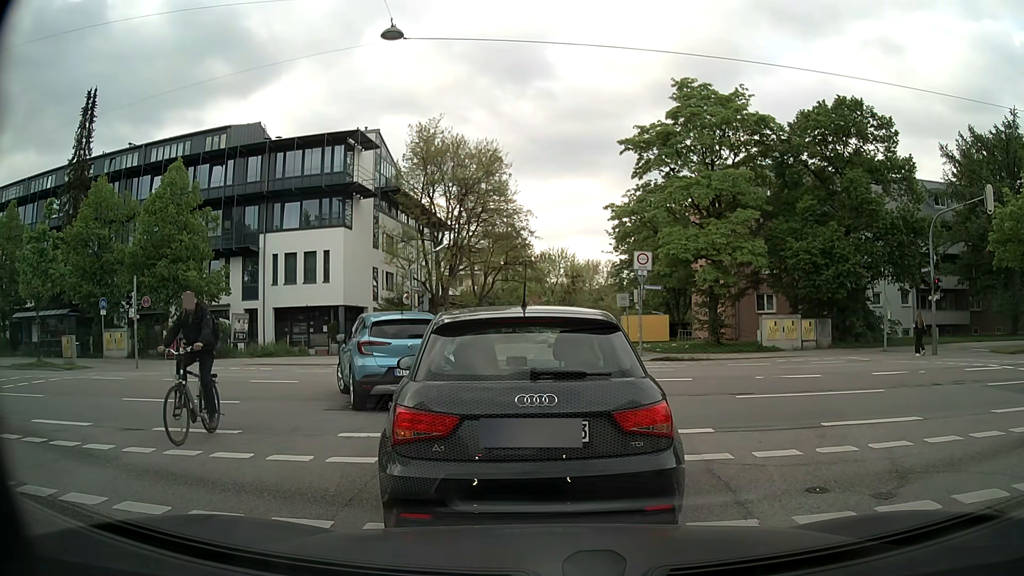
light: Day
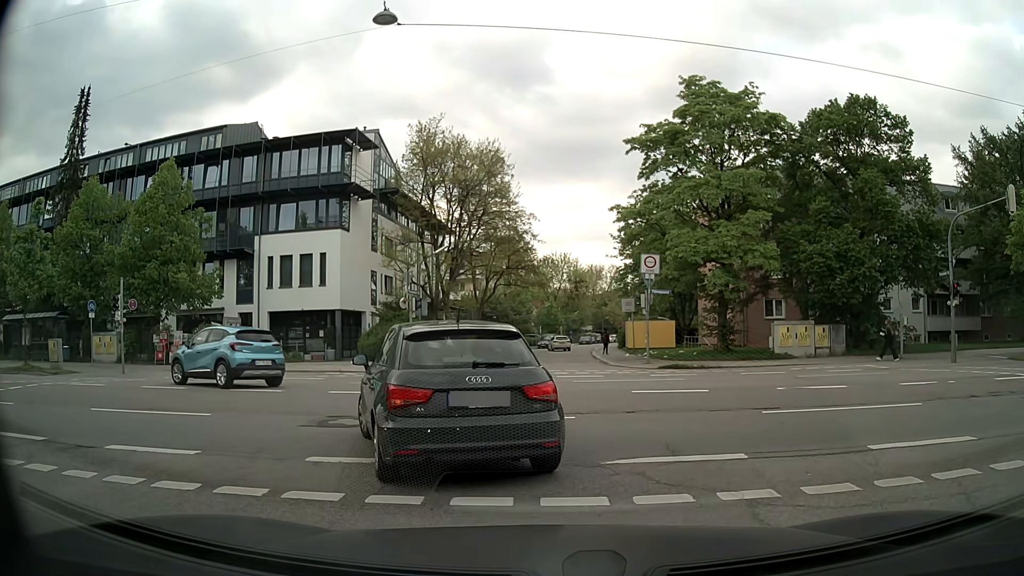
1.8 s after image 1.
(0.0, +1.5) m; -3°
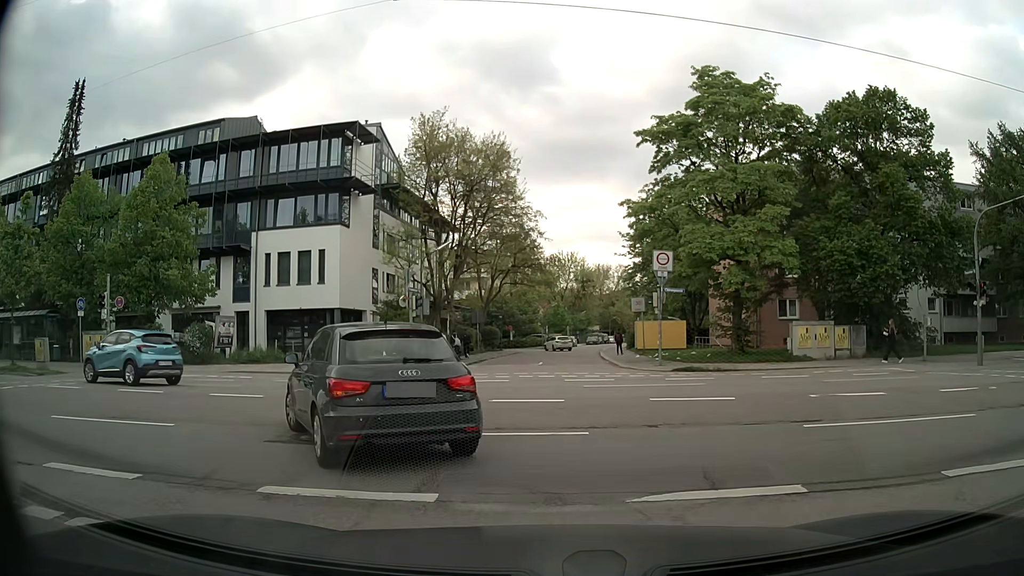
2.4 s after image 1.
(+0.1, +1.6) m; +2°
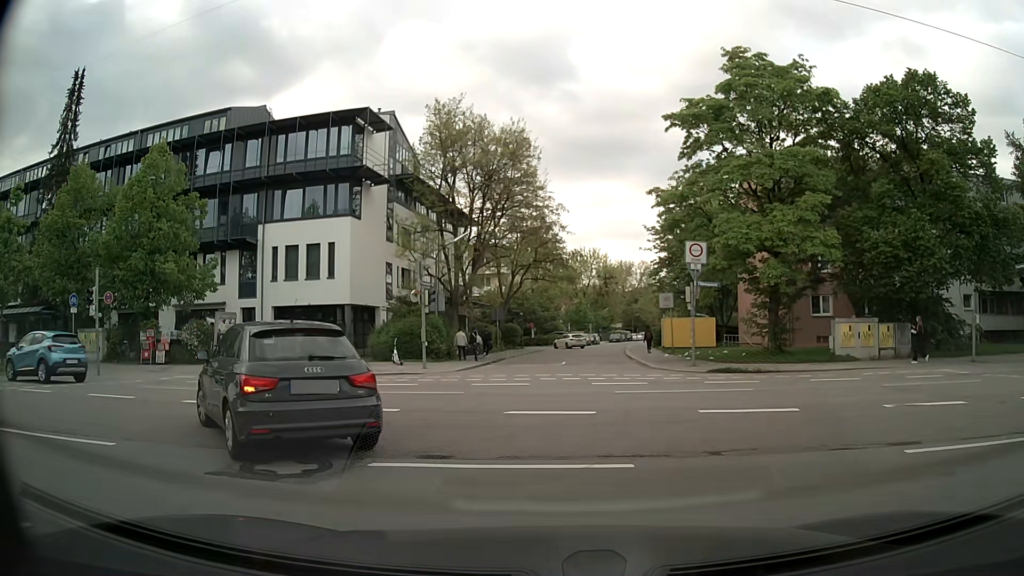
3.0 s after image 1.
(0.0, +2.3) m; -2°
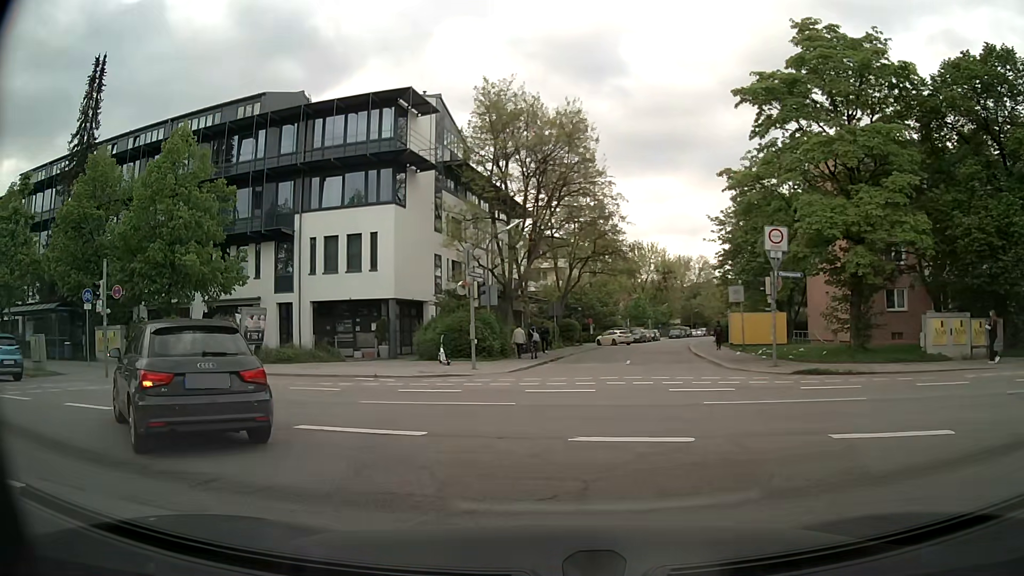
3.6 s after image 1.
(-0.1, +3.0) m; -6°
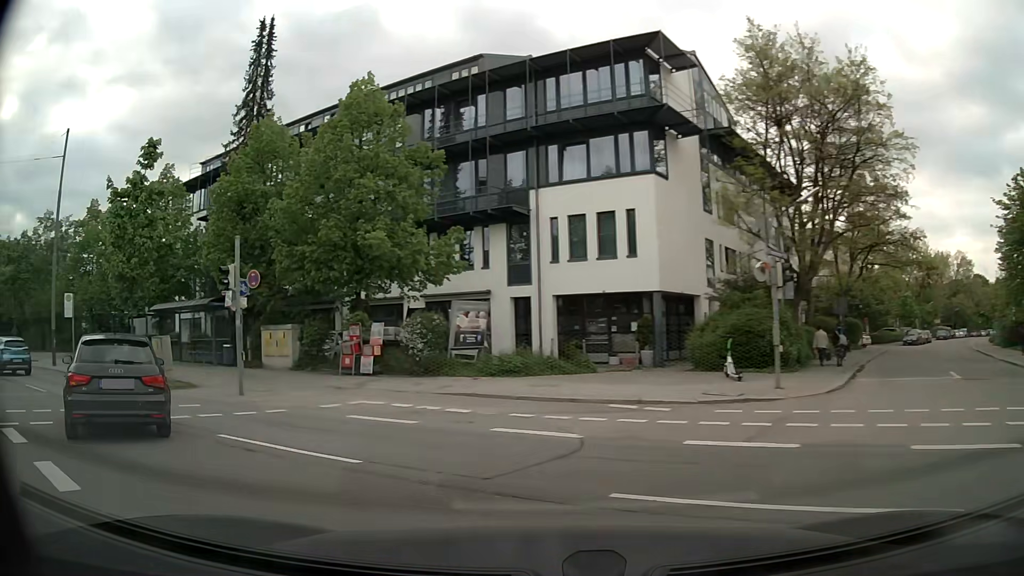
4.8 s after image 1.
(-1.1, +7.1) m; -20°
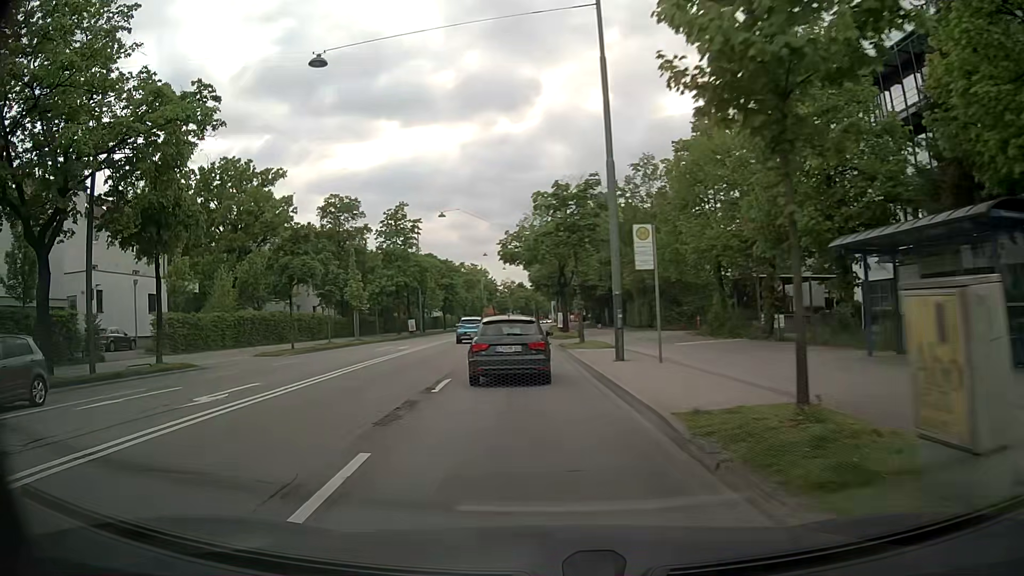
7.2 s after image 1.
(-8.6, +14.4) m; -57°
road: primary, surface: asphalt
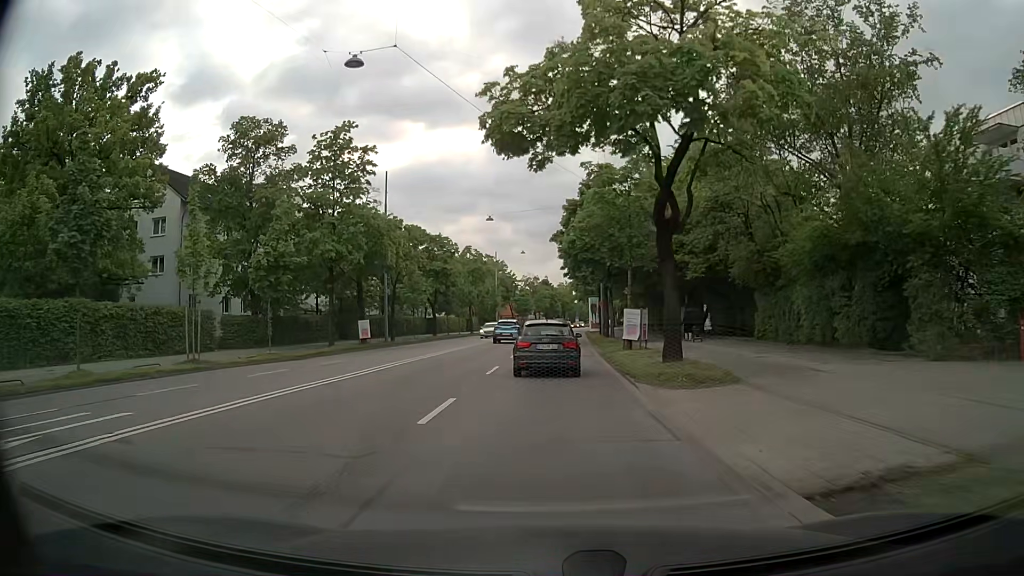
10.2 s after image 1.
(-1.1, +31.4) m; -1°
